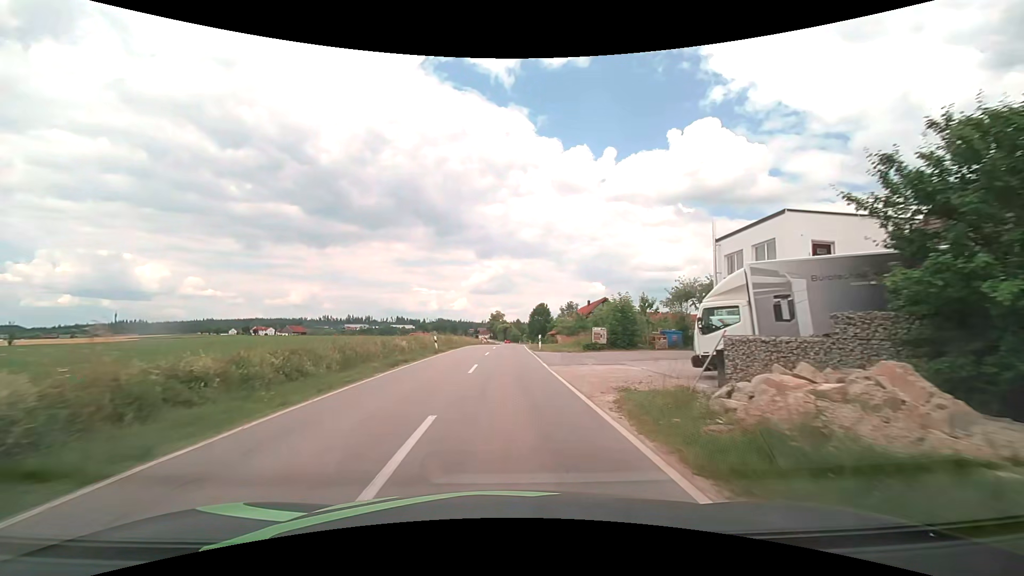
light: Day
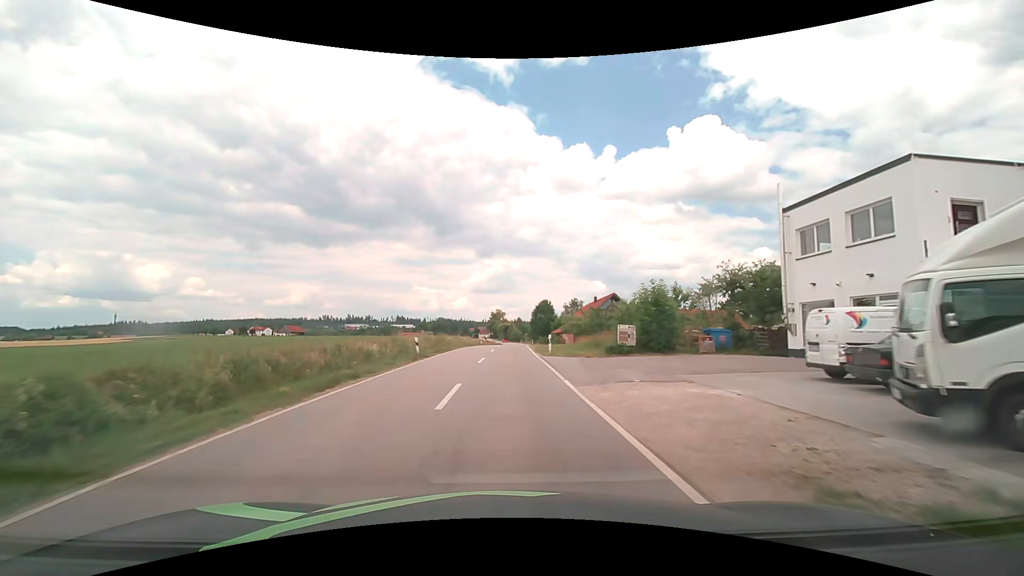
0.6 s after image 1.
(0.0, +7.4) m; 0°
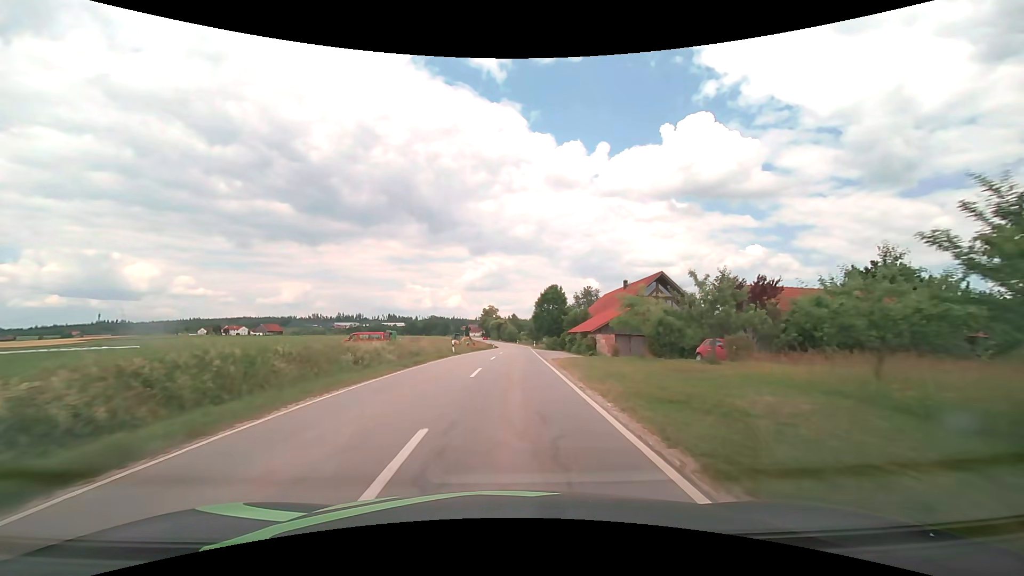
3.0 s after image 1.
(+0.1, +30.1) m; +1°
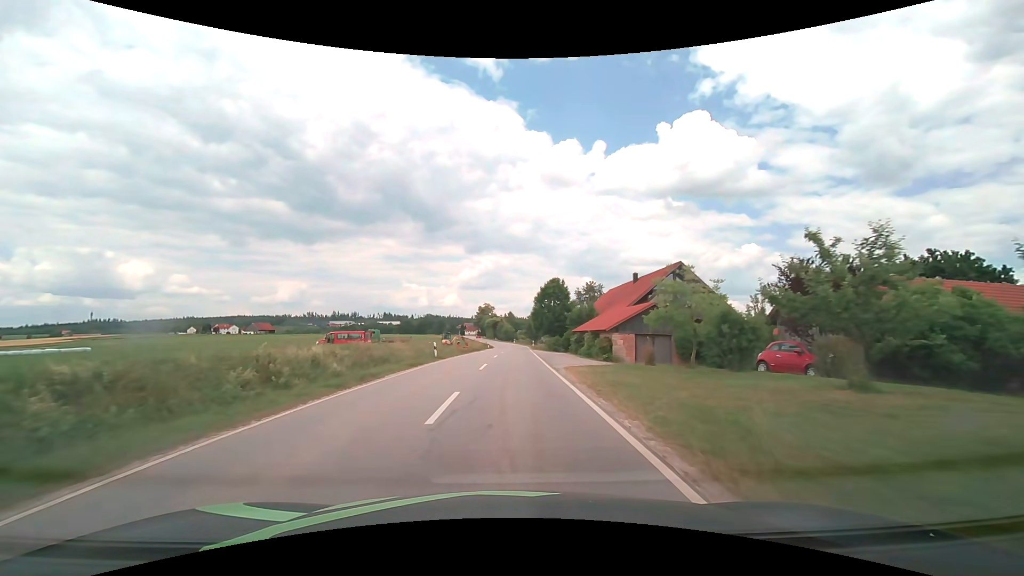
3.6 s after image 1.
(0.0, +7.6) m; 0°
(0, +10) (0, +20) (+1, +30) (+1, +40) (+1, +50) (+2, +60) (+2, +70) (+2, +80) (+2, +90) (+2, +100) m
